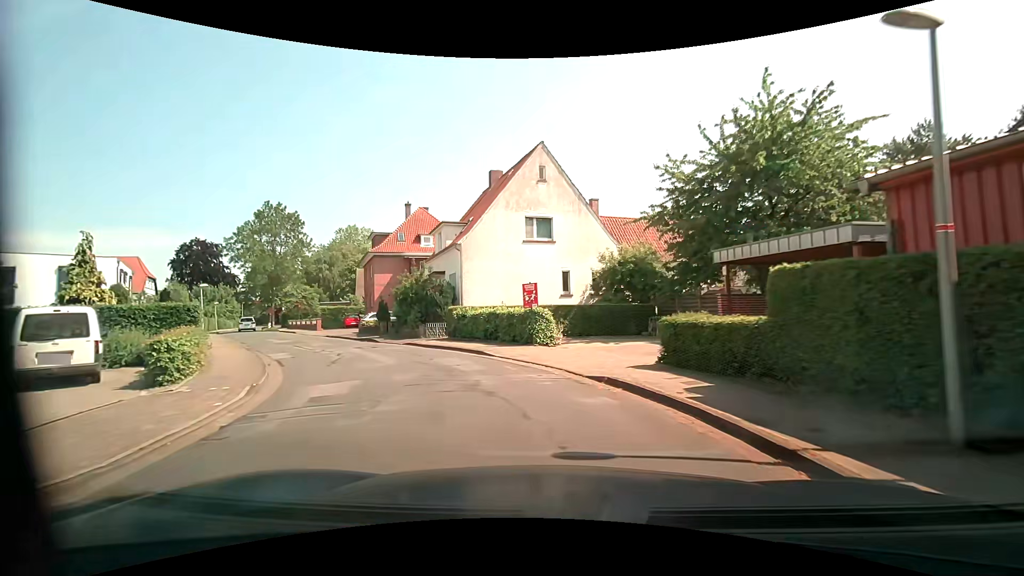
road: residential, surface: asphalt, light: Day
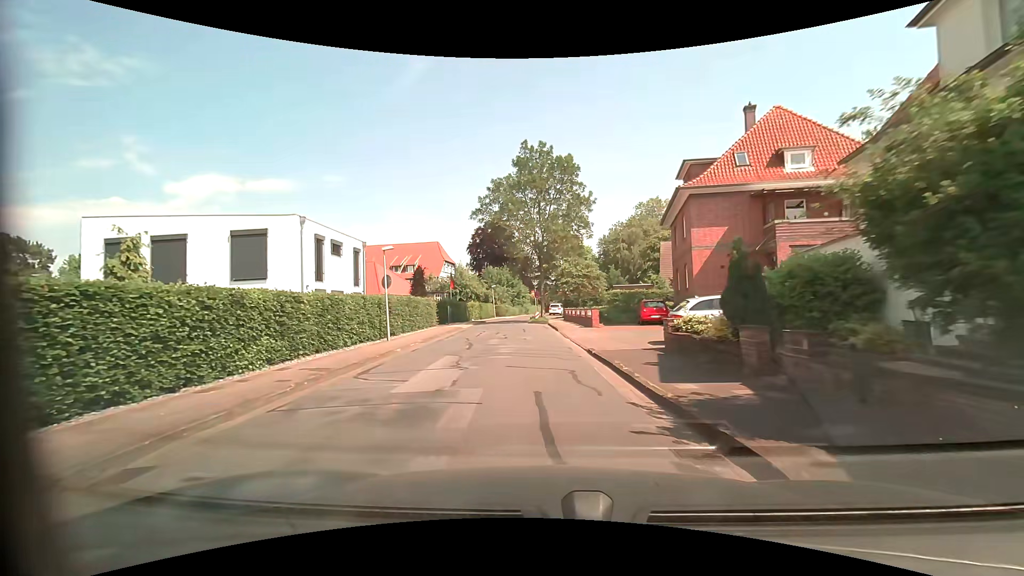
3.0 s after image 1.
(-6.6, +21.9) m; -33°
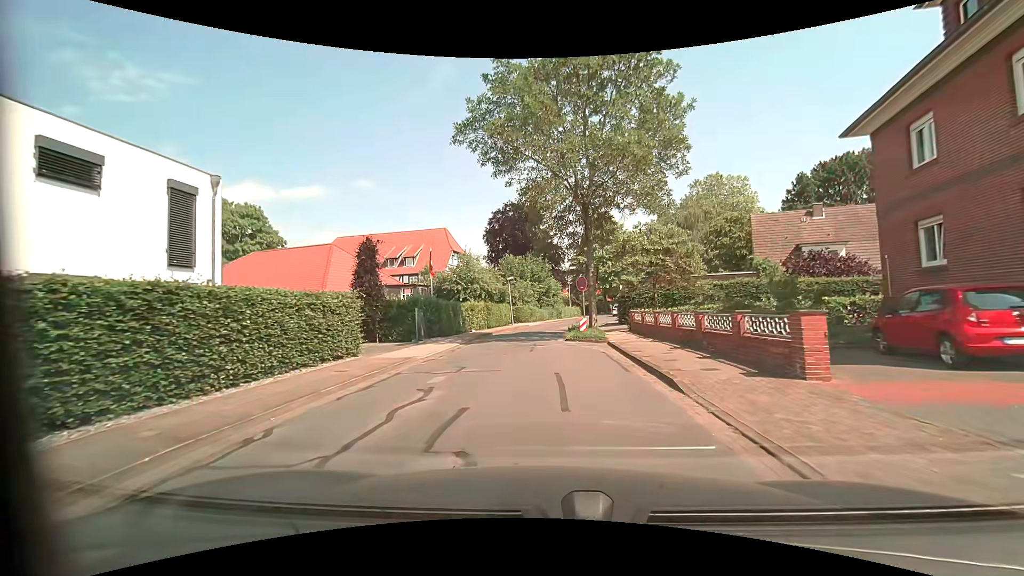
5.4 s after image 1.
(-0.7, +19.6) m; -3°
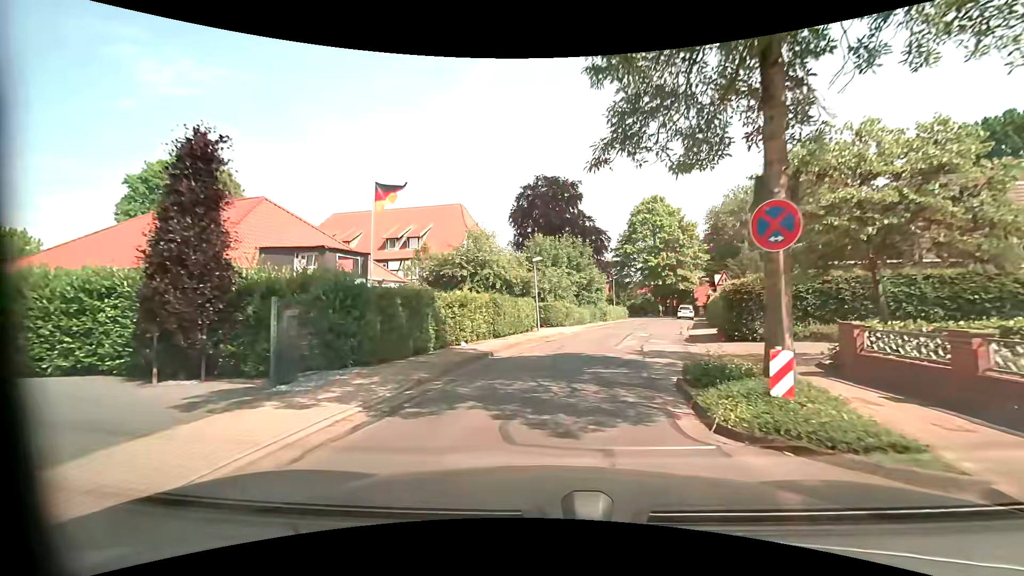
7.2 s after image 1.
(-0.7, +14.5) m; -4°
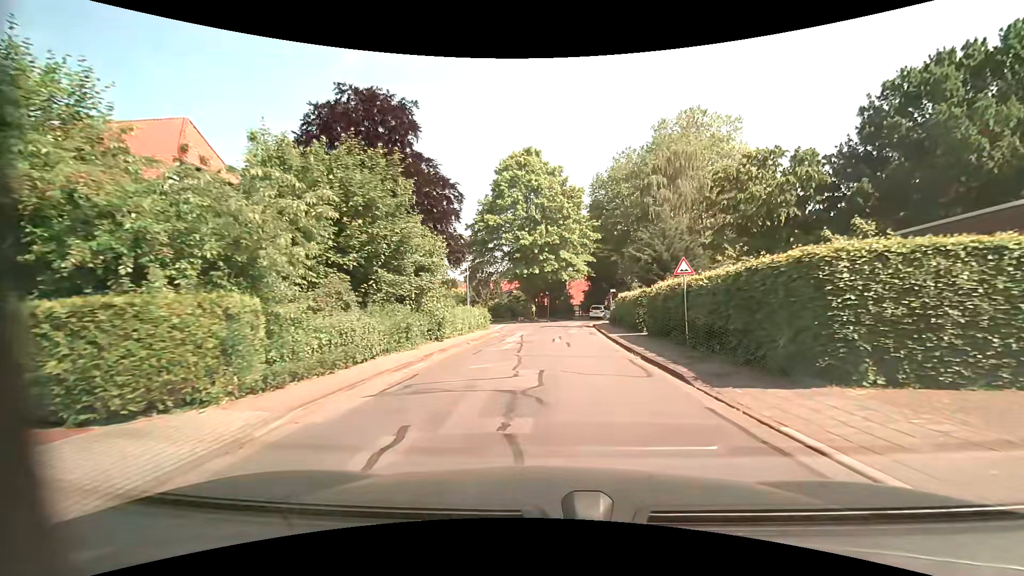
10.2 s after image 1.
(+3.6, +24.8) m; +15°
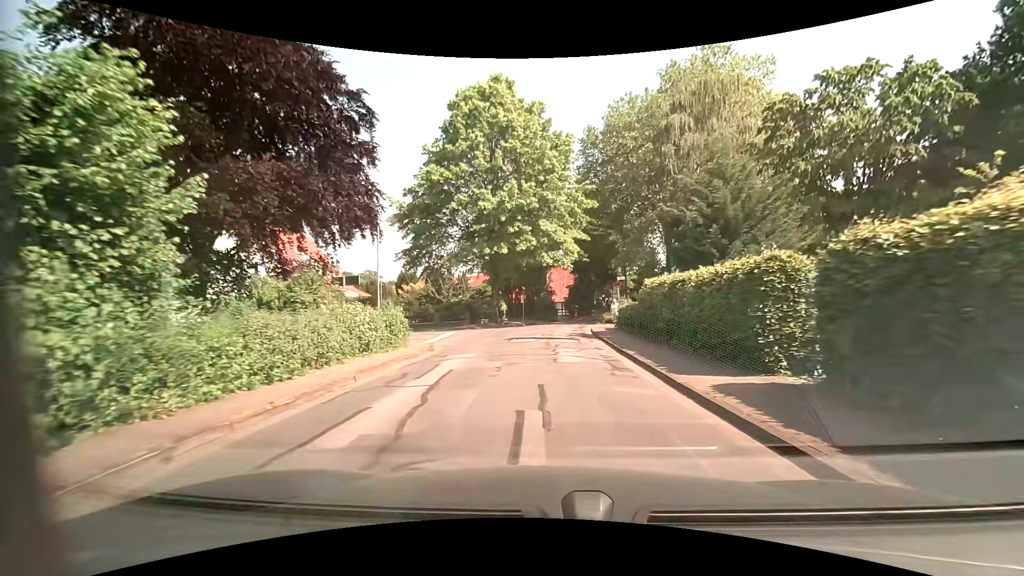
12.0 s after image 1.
(+0.4, +15.7) m; +3°
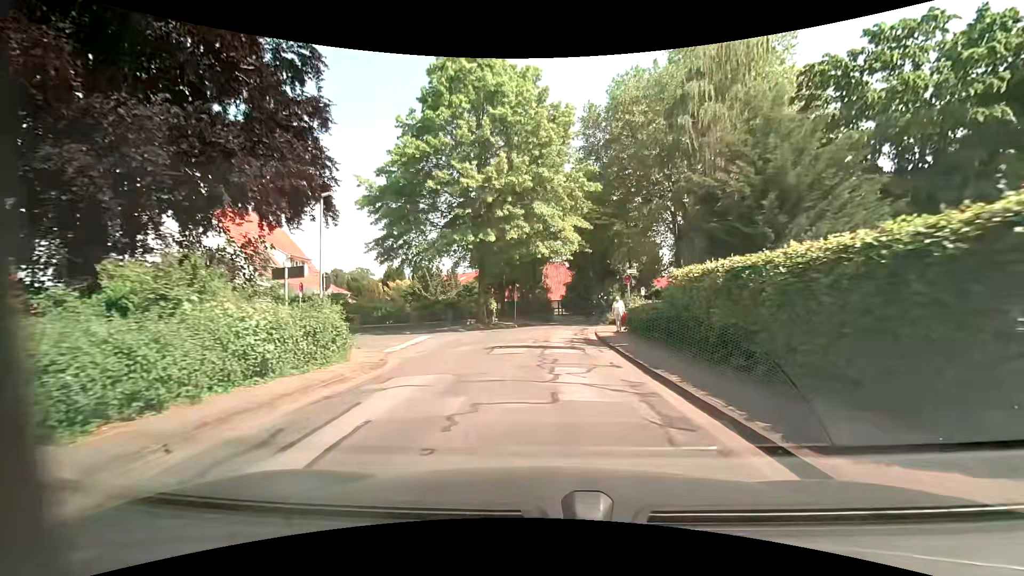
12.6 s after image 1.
(0.0, +4.8) m; 0°
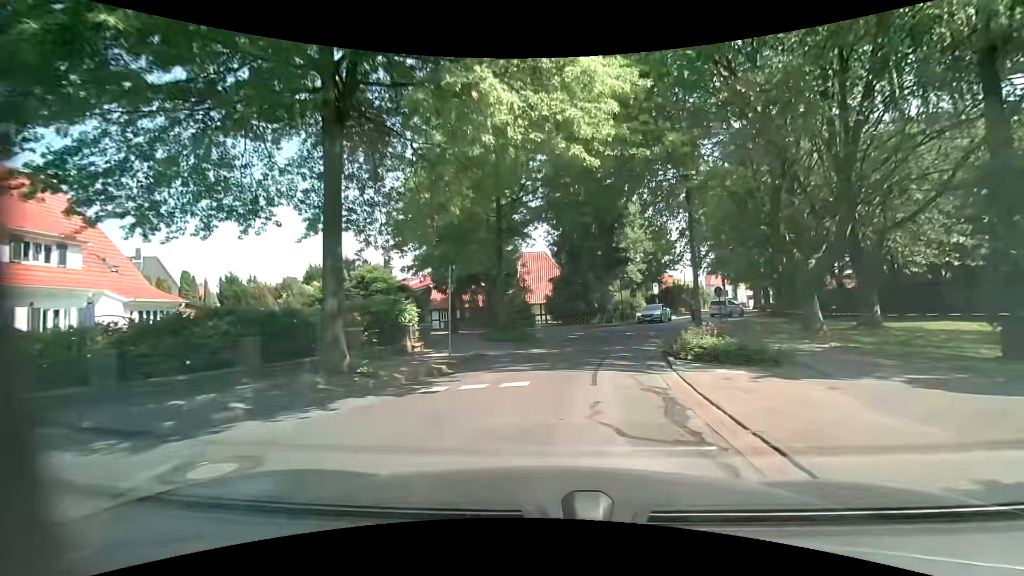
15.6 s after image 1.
(+0.2, +20.4) m; +3°
